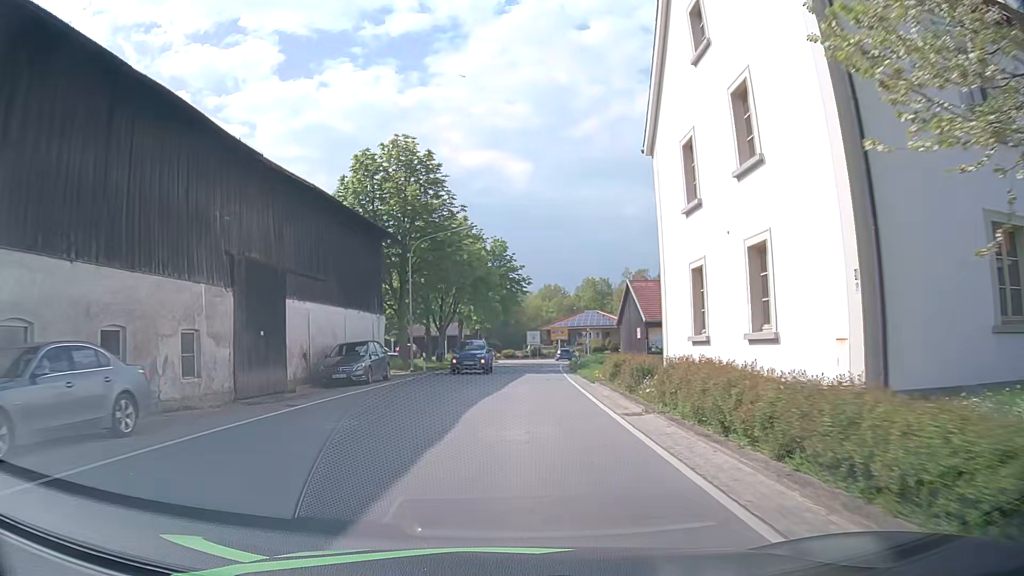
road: secondary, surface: asphalt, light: Day
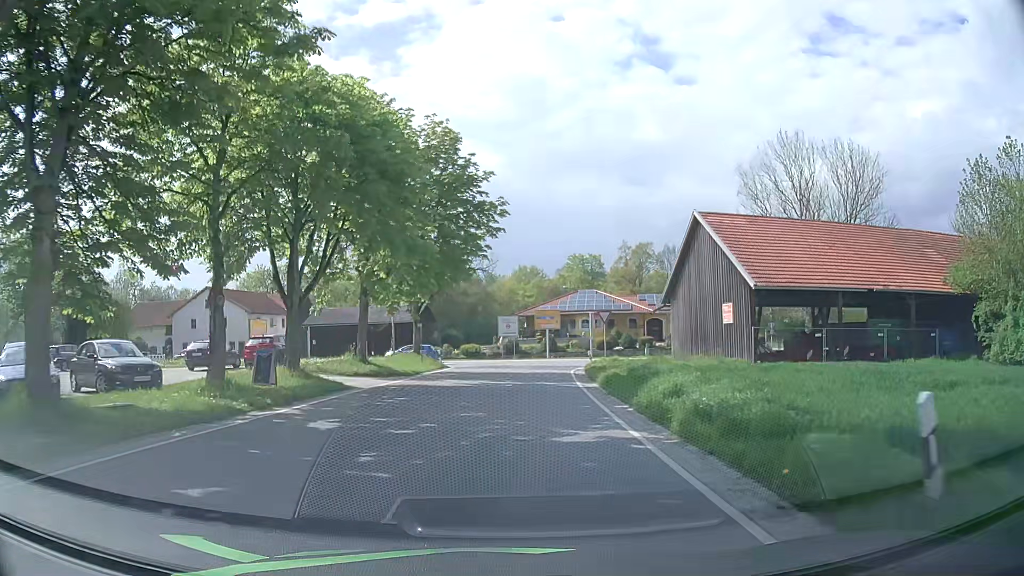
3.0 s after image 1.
(+0.9, +30.7) m; +3°
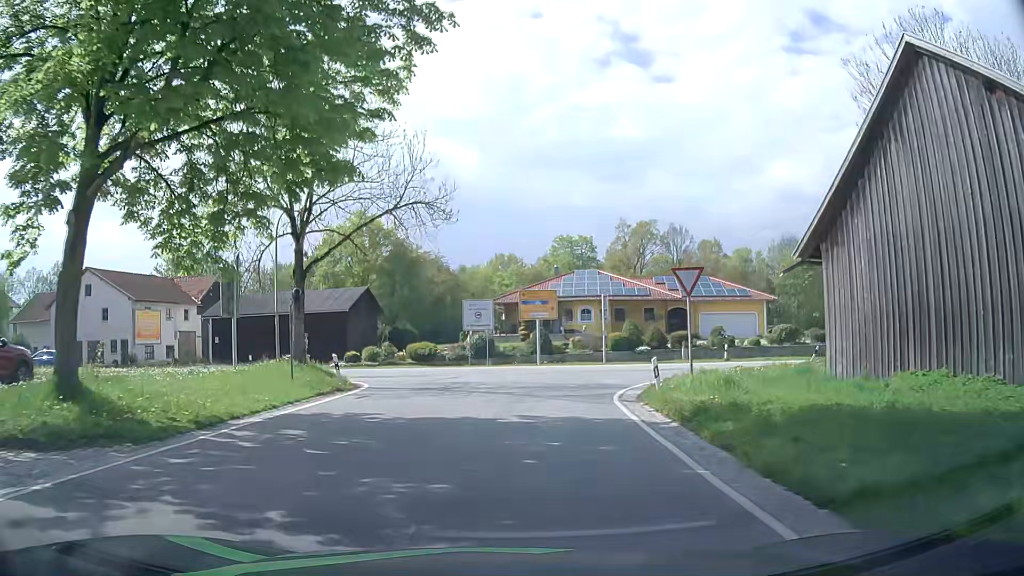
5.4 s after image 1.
(+0.3, +20.3) m; +2°
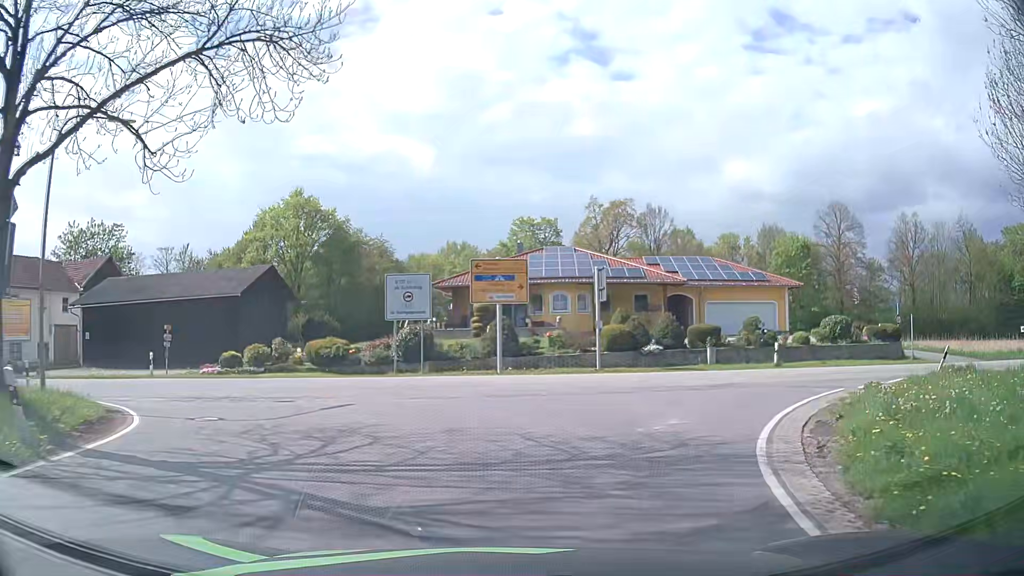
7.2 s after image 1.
(+0.3, +13.2) m; +4°
